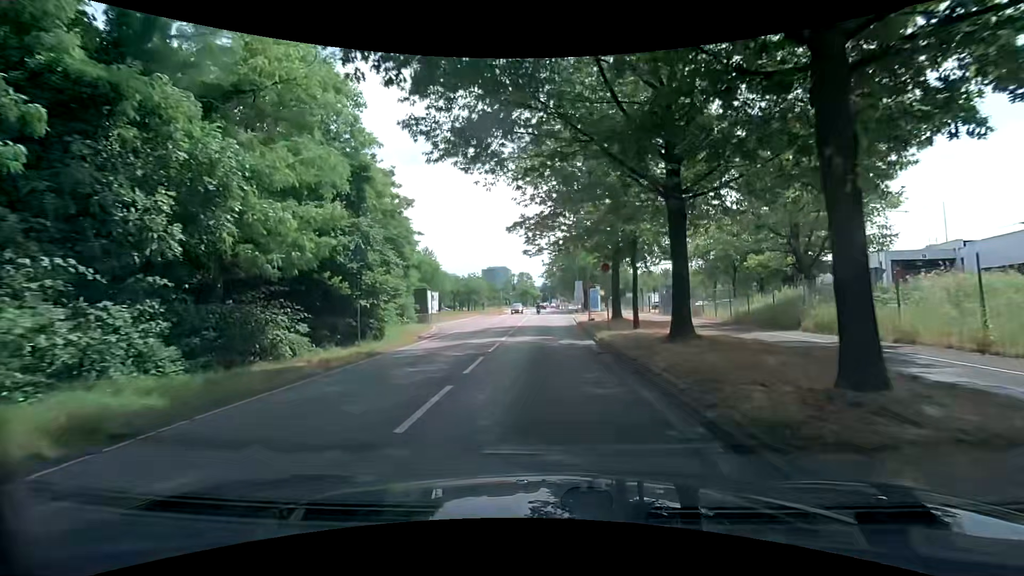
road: secondary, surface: asphalt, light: Day
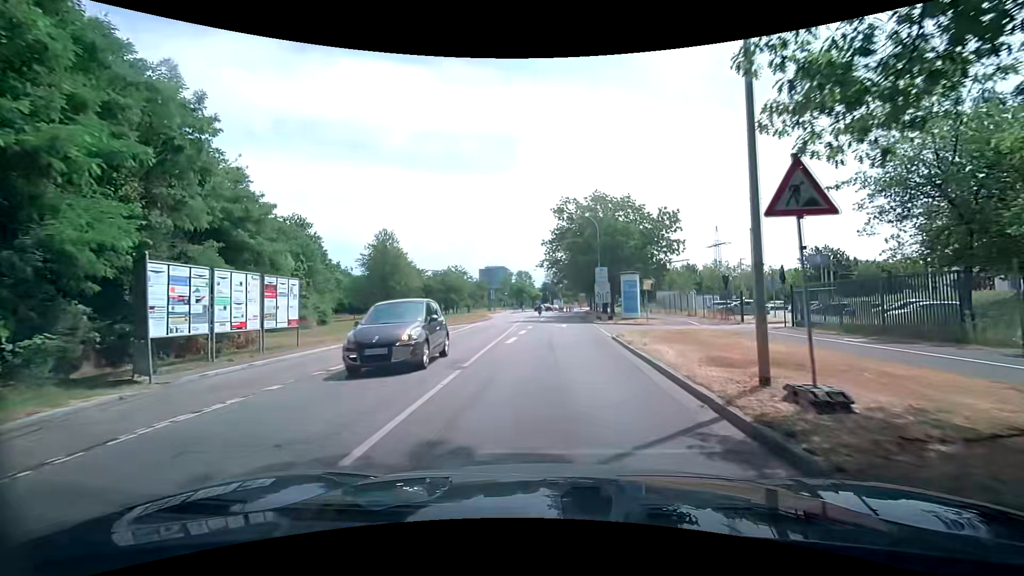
(+0.2, +28.1) m; 0°
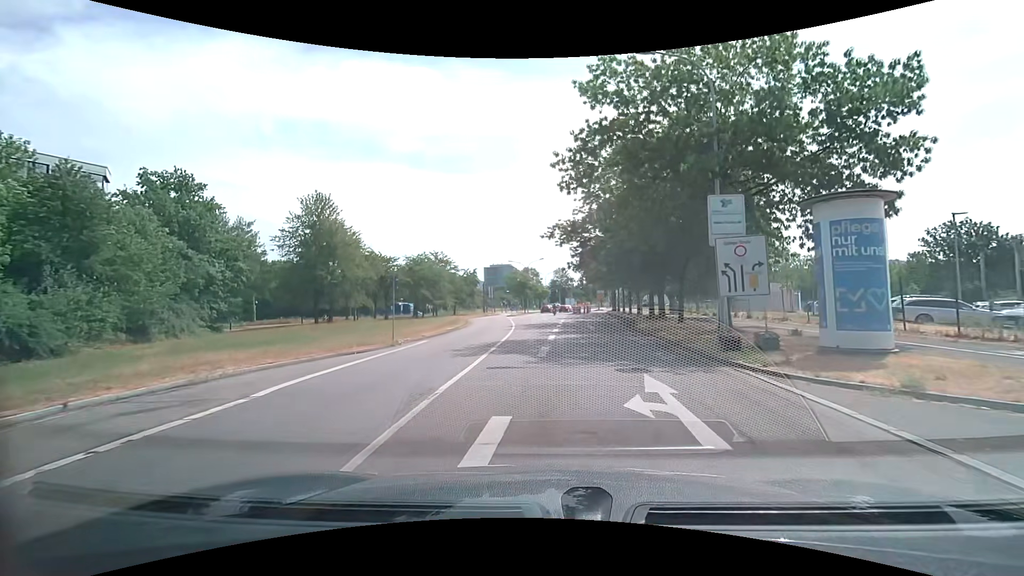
(-0.3, +27.3) m; -1°
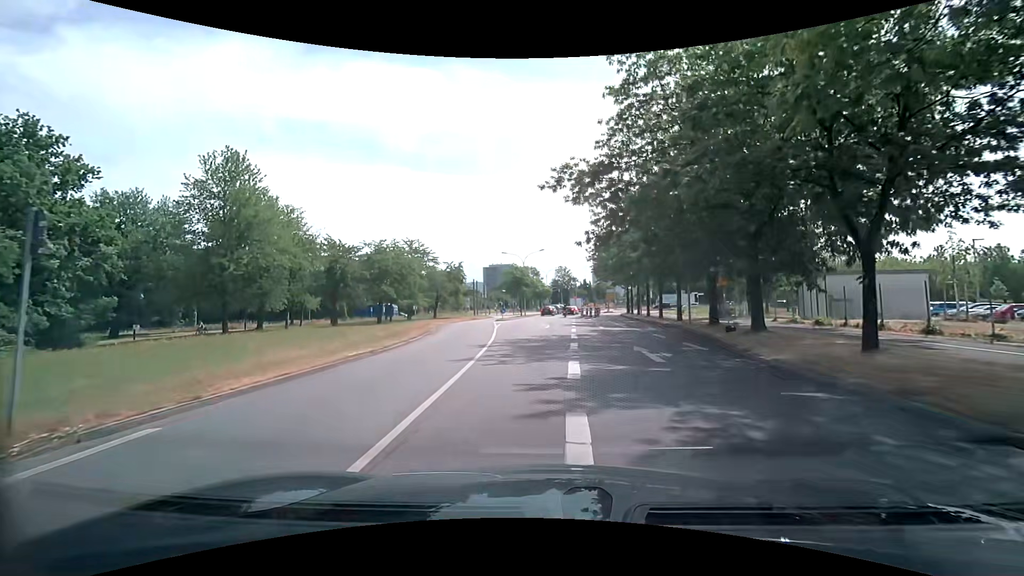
(0.0, +15.9) m; 0°
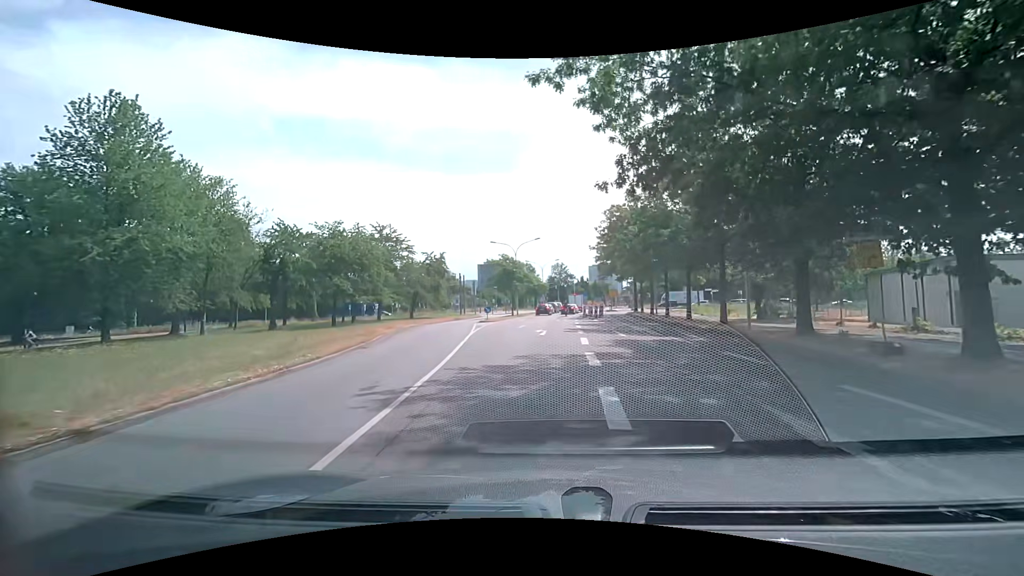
(-0.1, +10.2) m; -1°
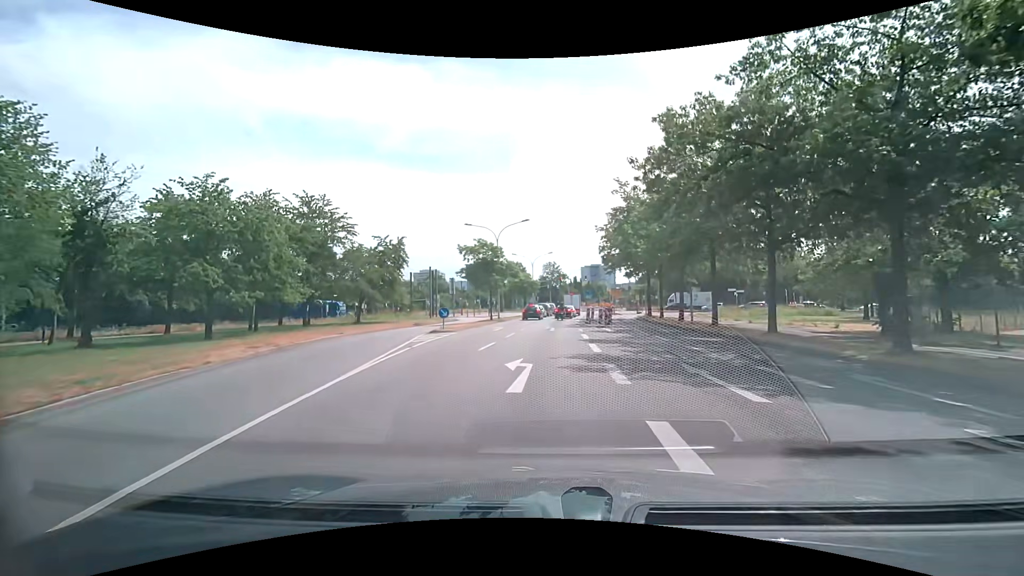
(+0.3, +14.6) m; +1°
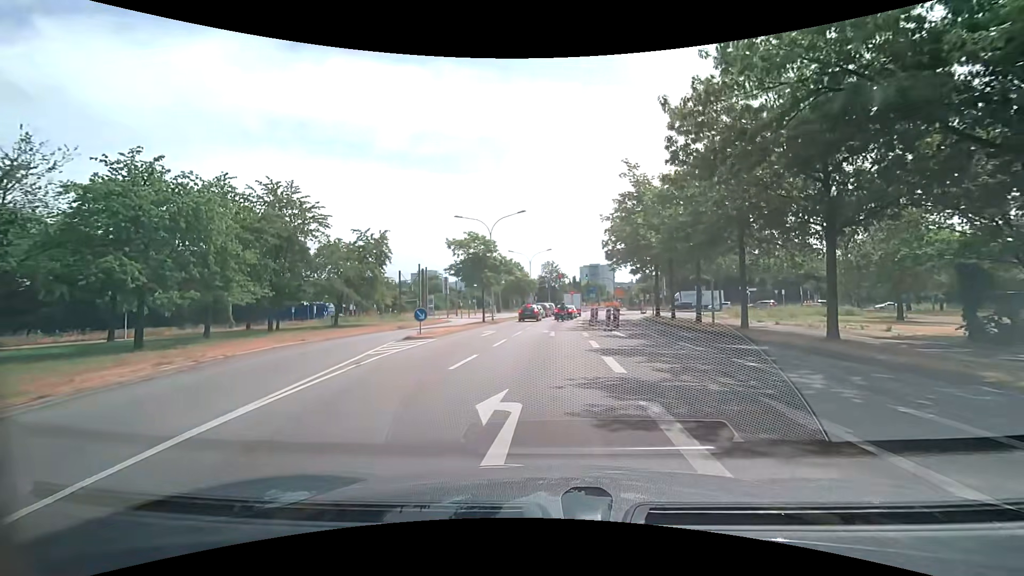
(0.0, +4.6) m; +1°
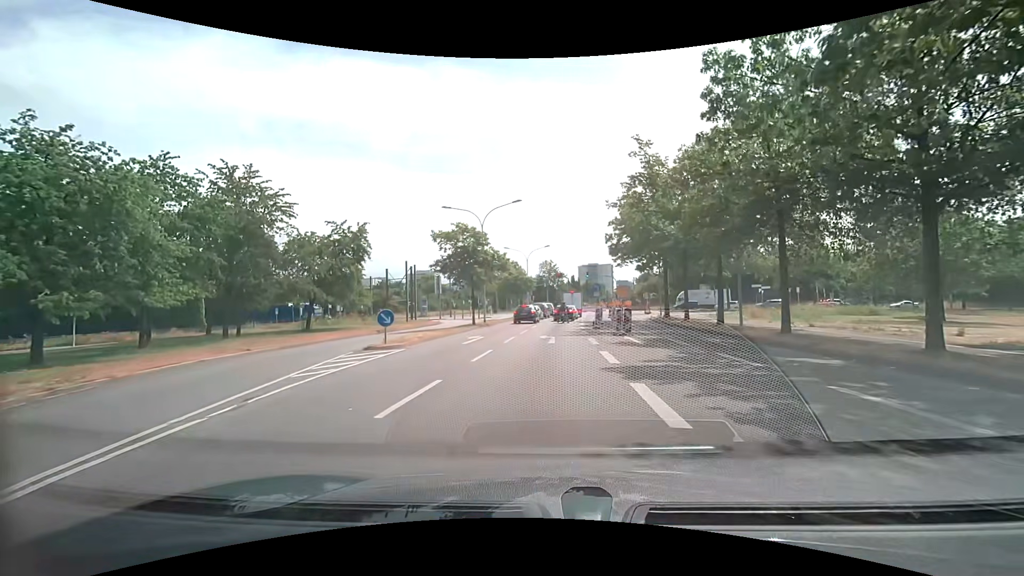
(0.0, +4.5) m; 0°
(0, +10) (0, +20) (+1, +30) (+2, +40) (+3, +50) (+3, +60) (+4, +70) (+5, +80) (+3, +90) (-1, +98) m
